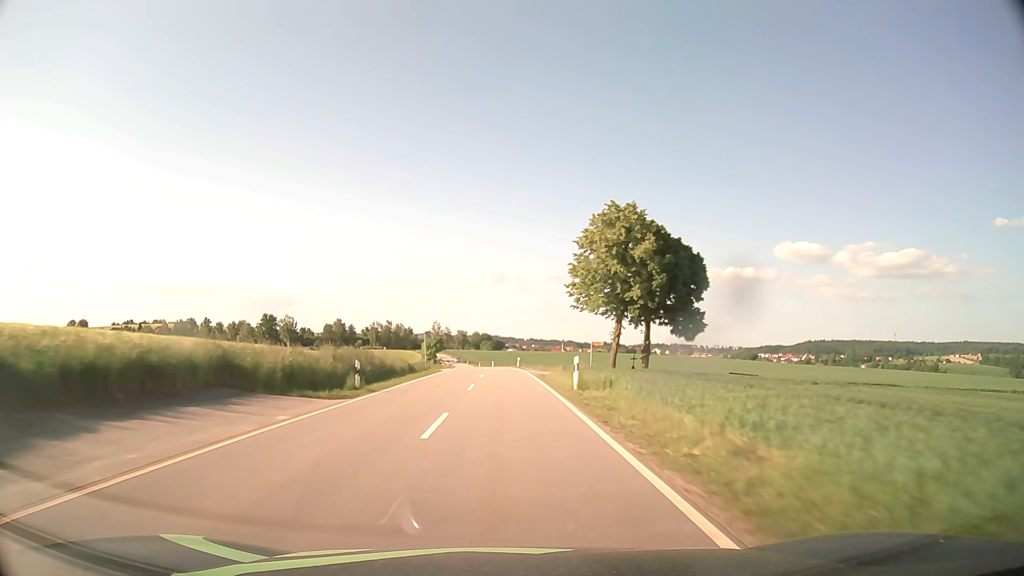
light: Day
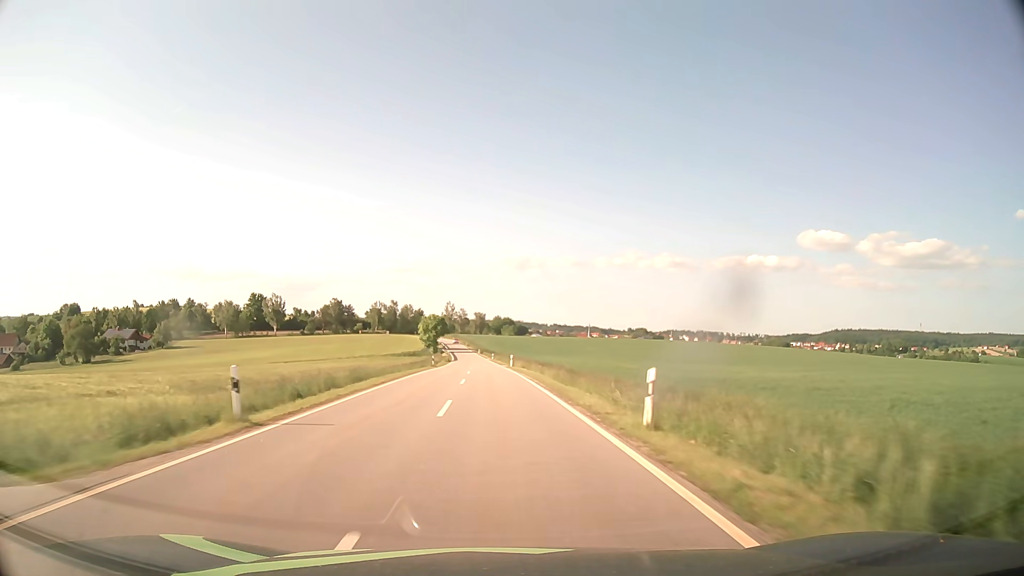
(-0.8, +57.8) m; -2°
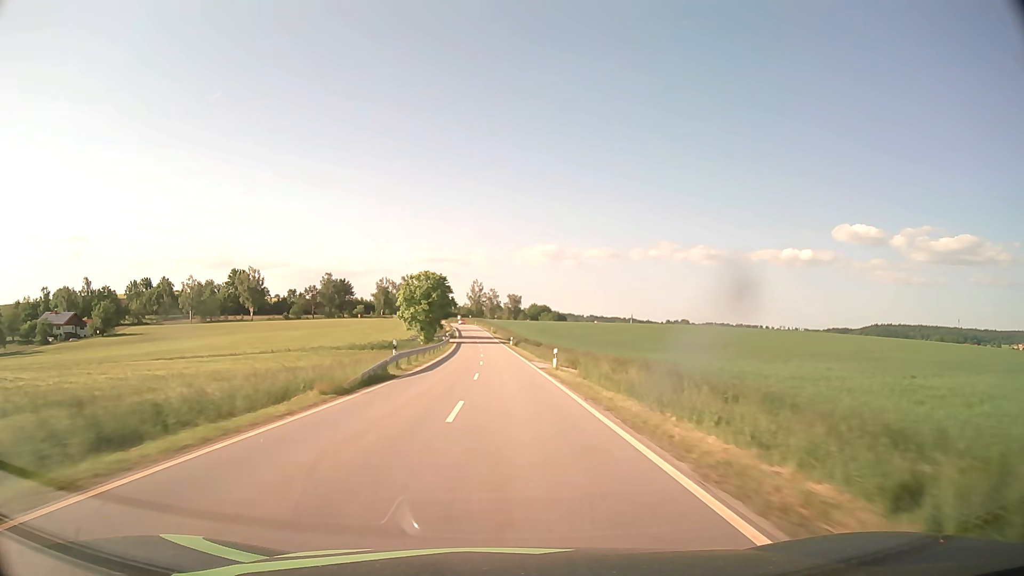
(-2.7, +74.7) m; -3°
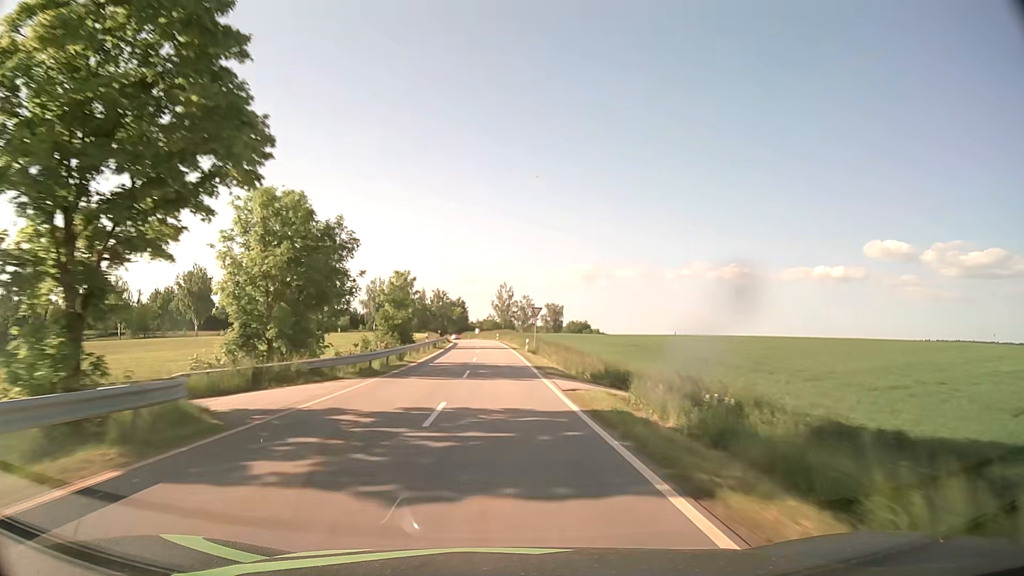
(-1.5, +73.5) m; -3°
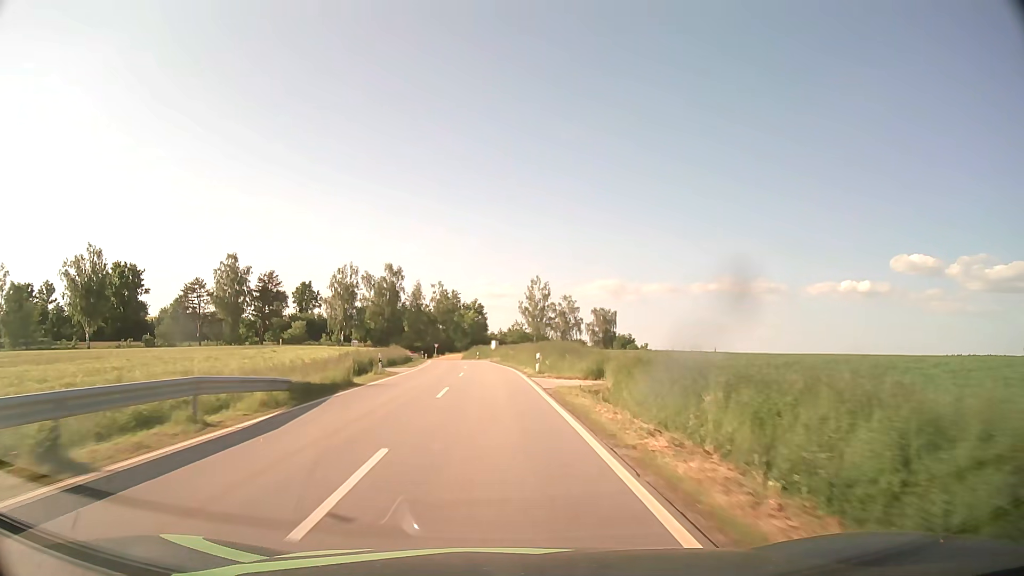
(-1.5, +66.3) m; -3°
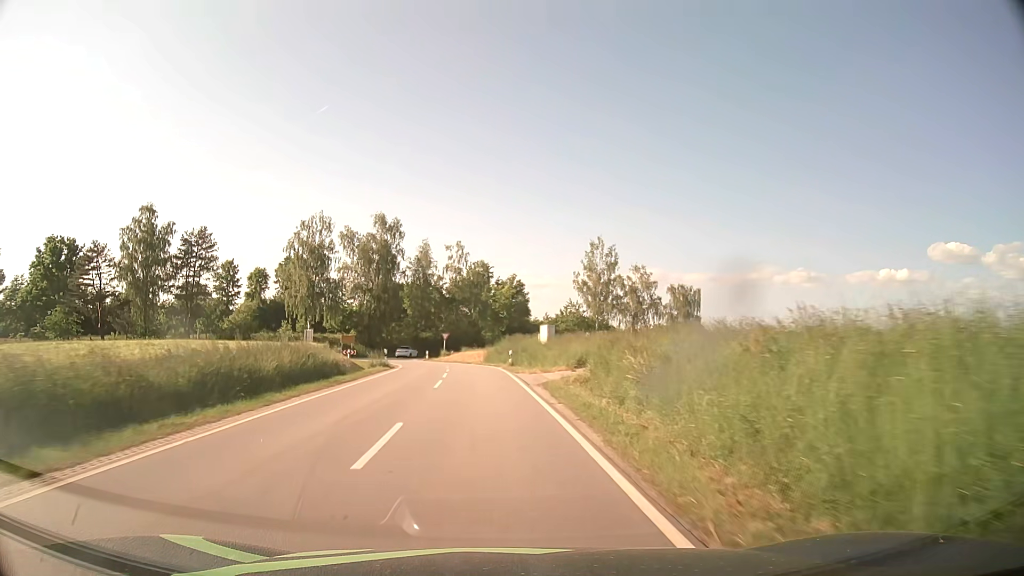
(-1.1, +45.8) m; -3°
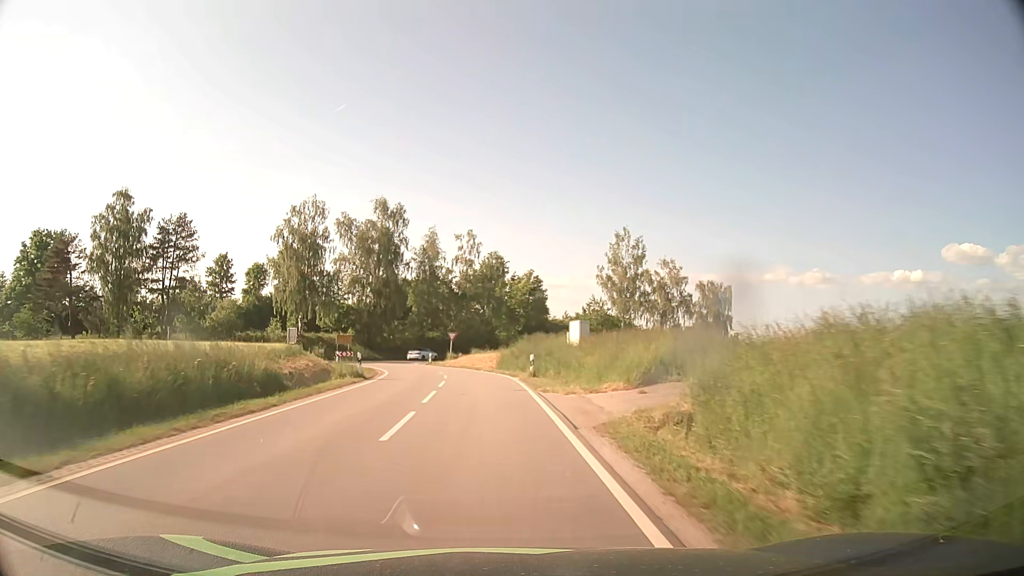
(-0.1, +10.2) m; -1°
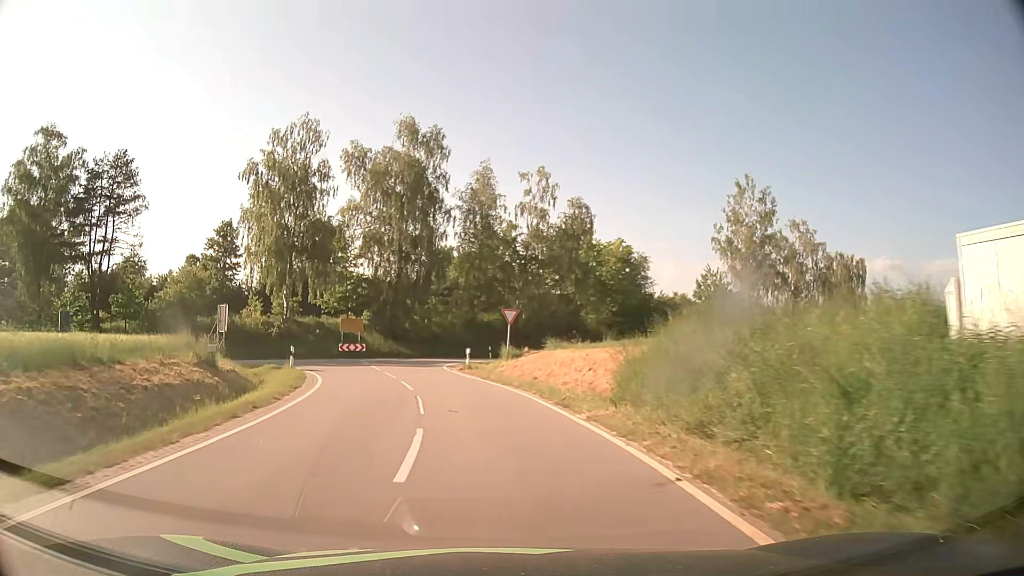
(-1.1, +26.4) m; -6°
(0, +10) (-2, +20) (-4, +30) (-4, +40) (+2, +48) (+10, +53) (+19, +58) (+28, +63) (+36, +68) (+44, +74) m
